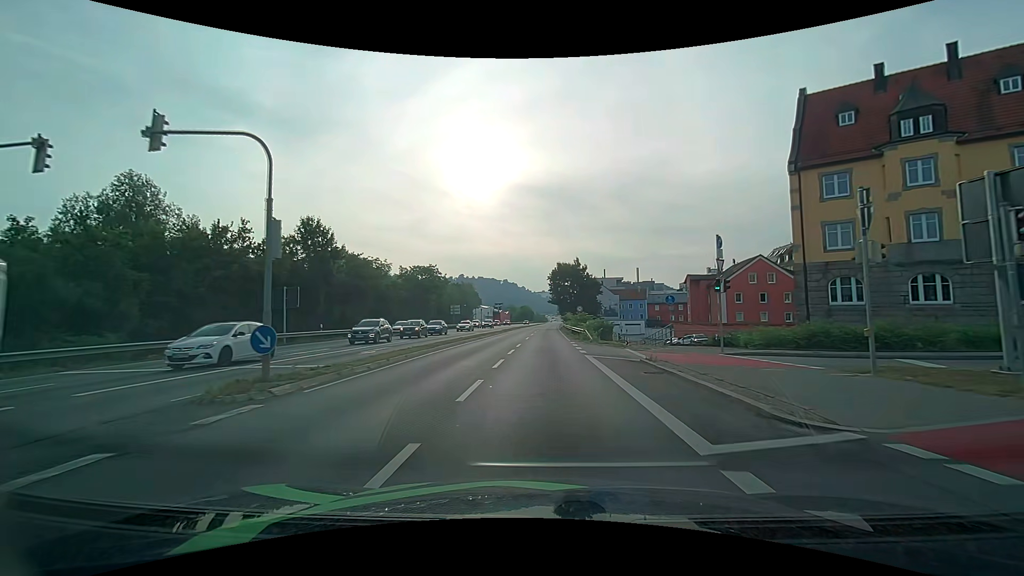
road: primary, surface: asphalt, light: Day
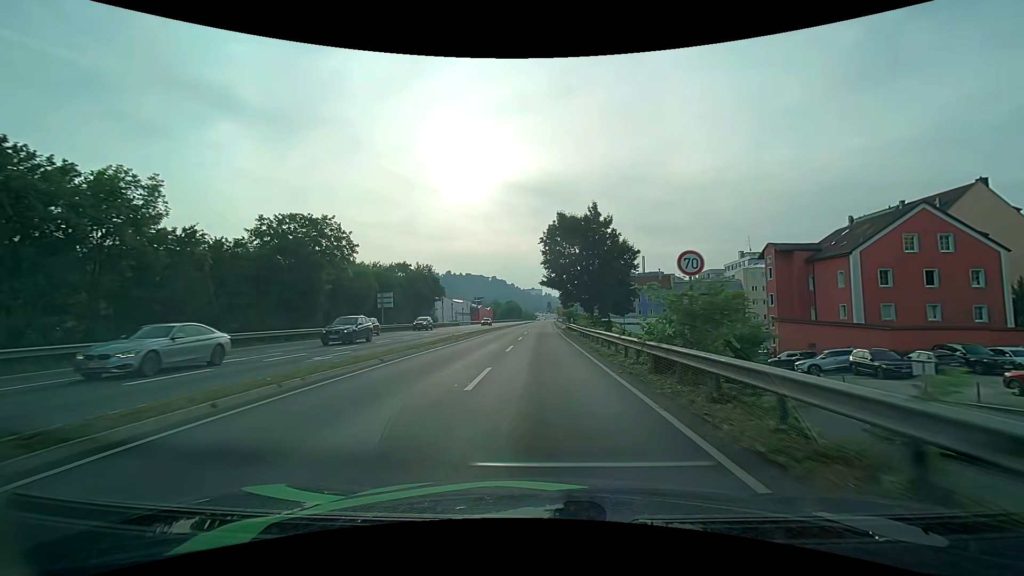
(+0.3, +39.8) m; +1°
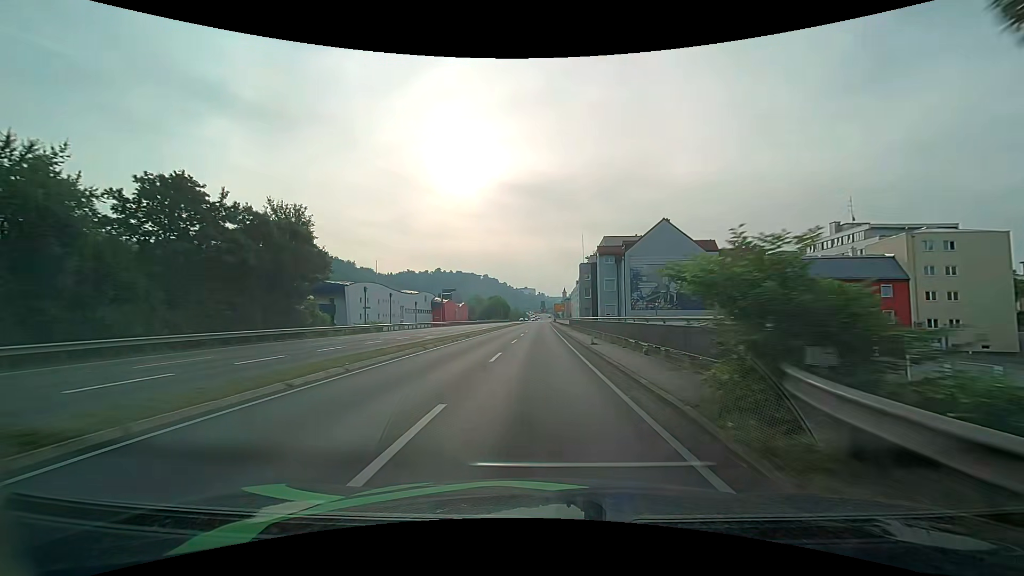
(+0.3, +49.7) m; +1°
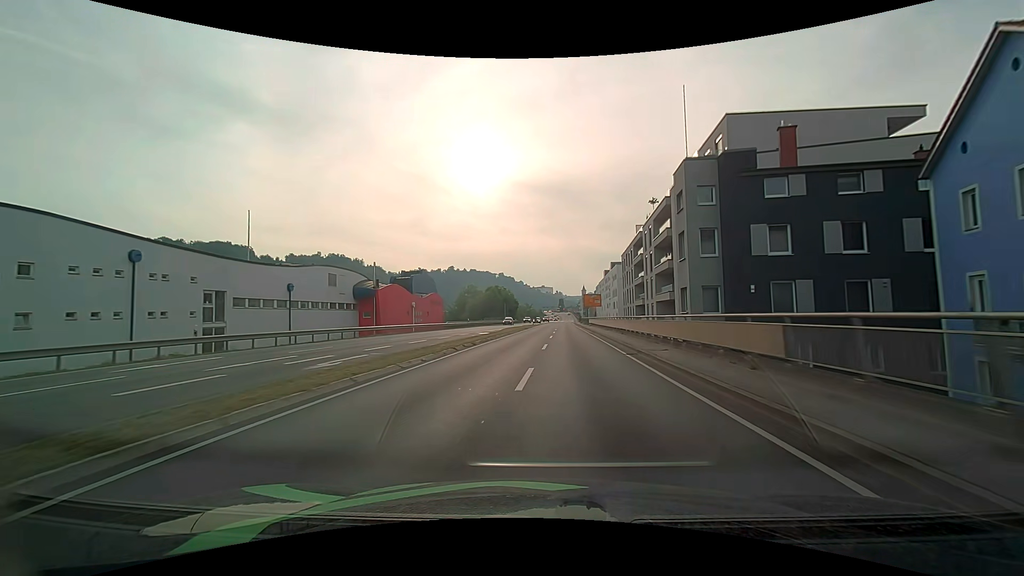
(-0.4, +54.8) m; -2°
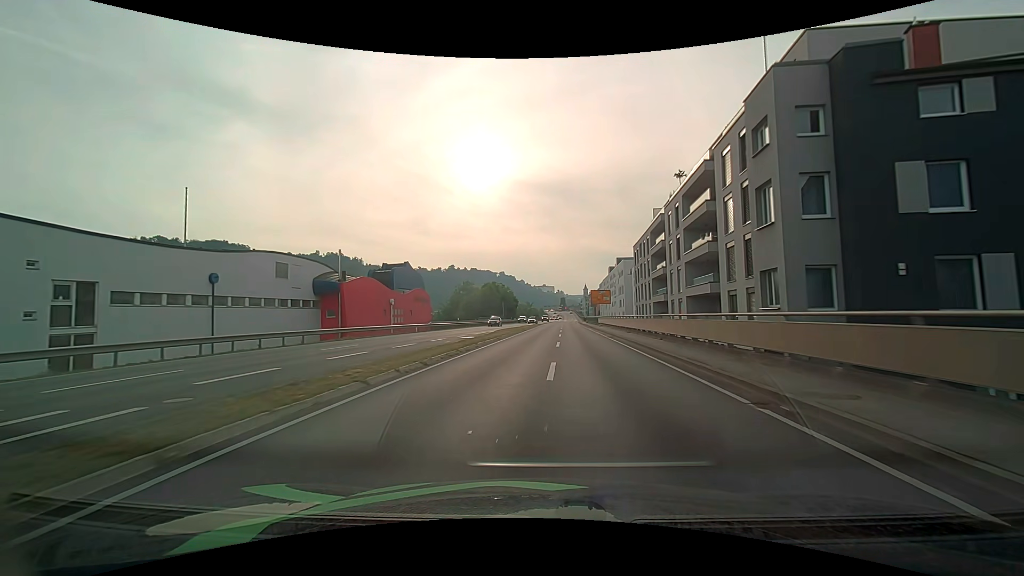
(0.0, +10.8) m; 0°
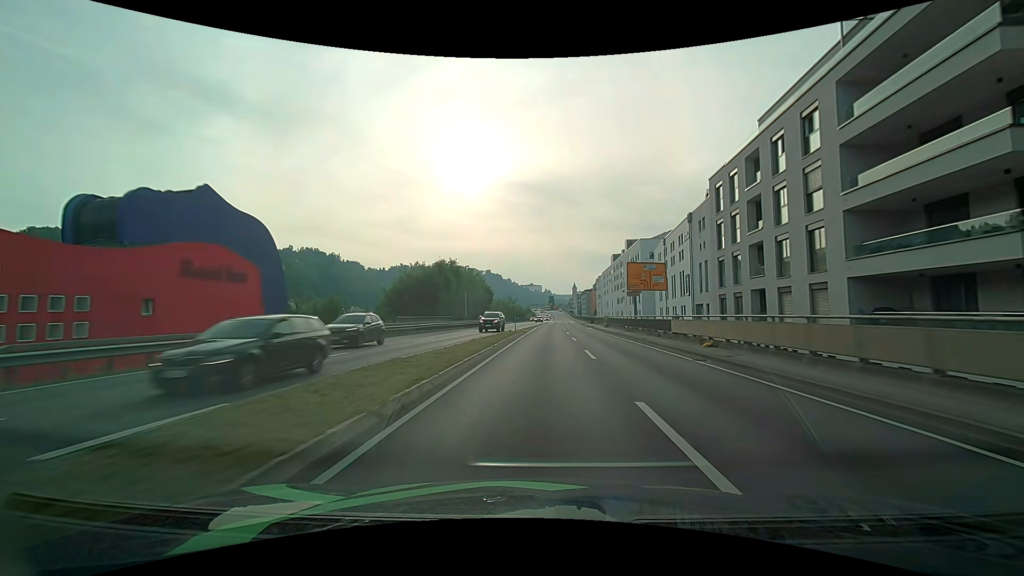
(+0.4, +42.6) m; +1°
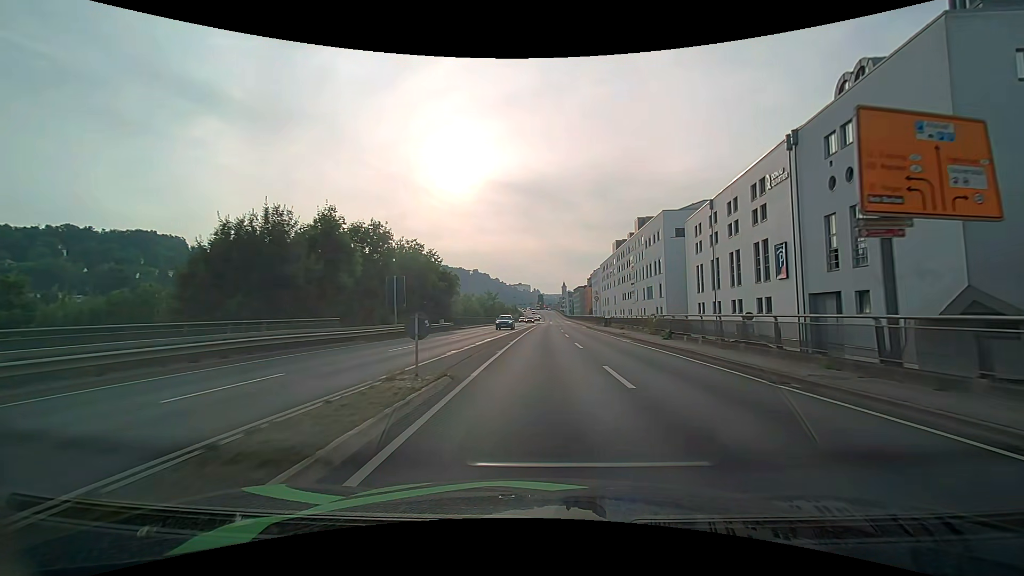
(+0.4, +30.2) m; +1°
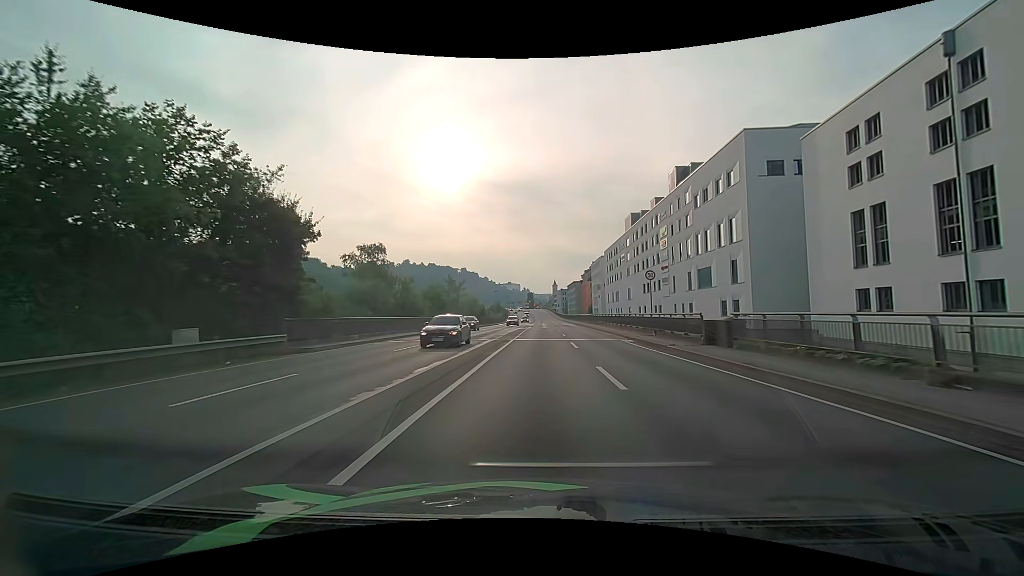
(+0.5, +36.3) m; +1°
(0, +10) (0, +20) (0, +30) (+1, +40) (+1, +50) (+1, +60) (+1, +70) (+1, +80) (+1, +90) (+1, +100) m
